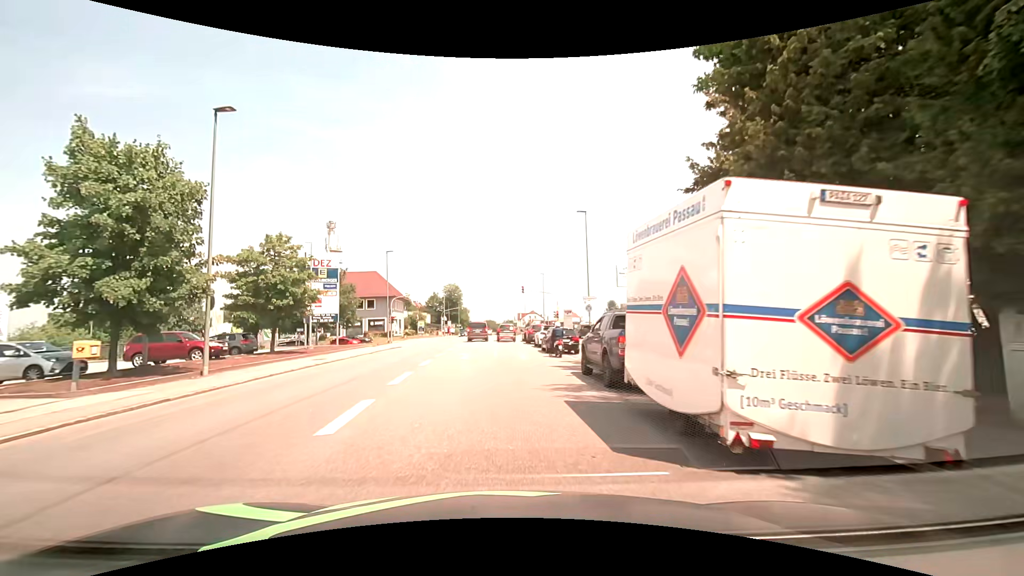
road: tertiary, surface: asphalt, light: Day
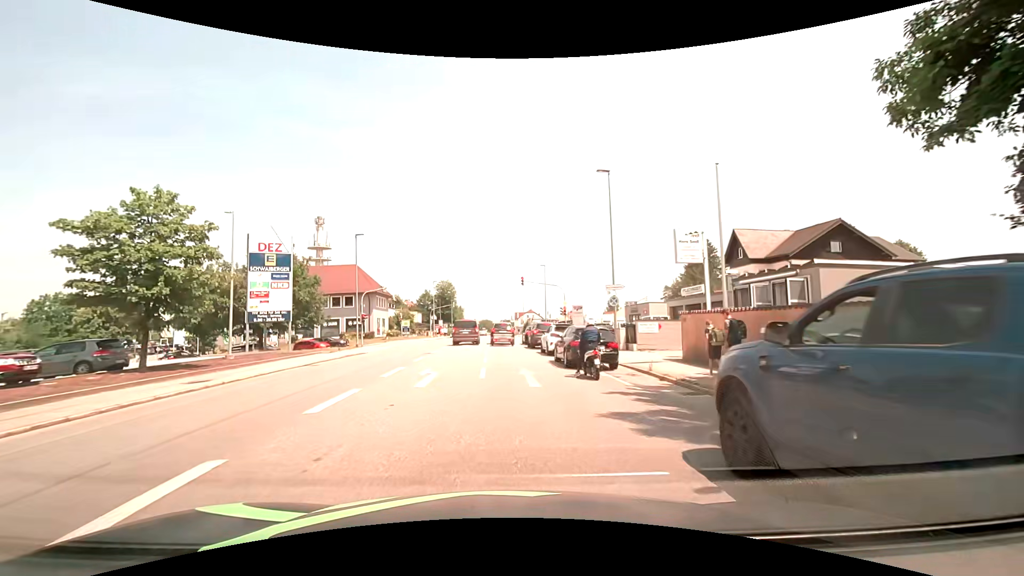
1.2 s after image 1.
(0.0, +10.0) m; 0°
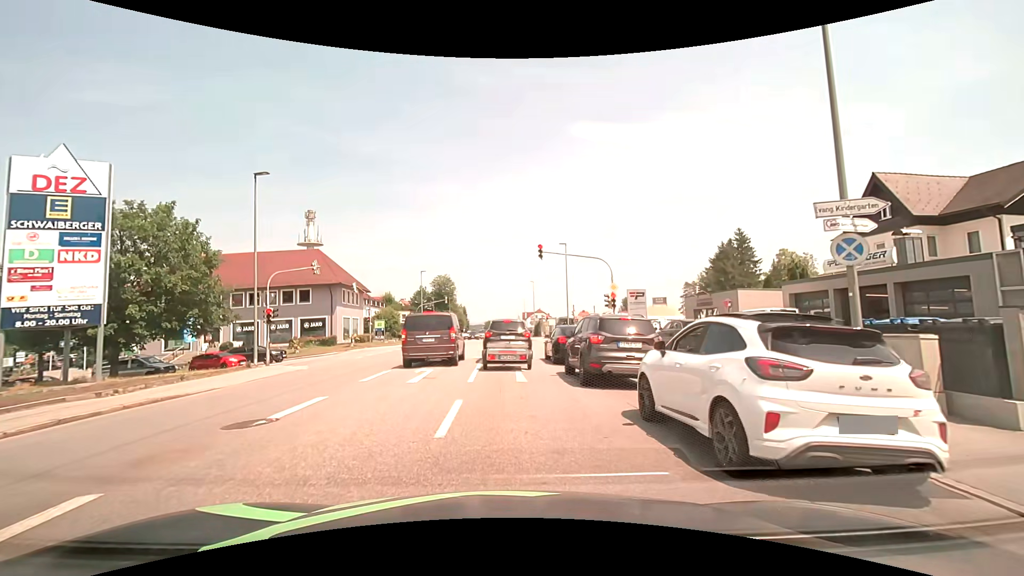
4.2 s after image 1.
(0.0, +18.6) m; 0°
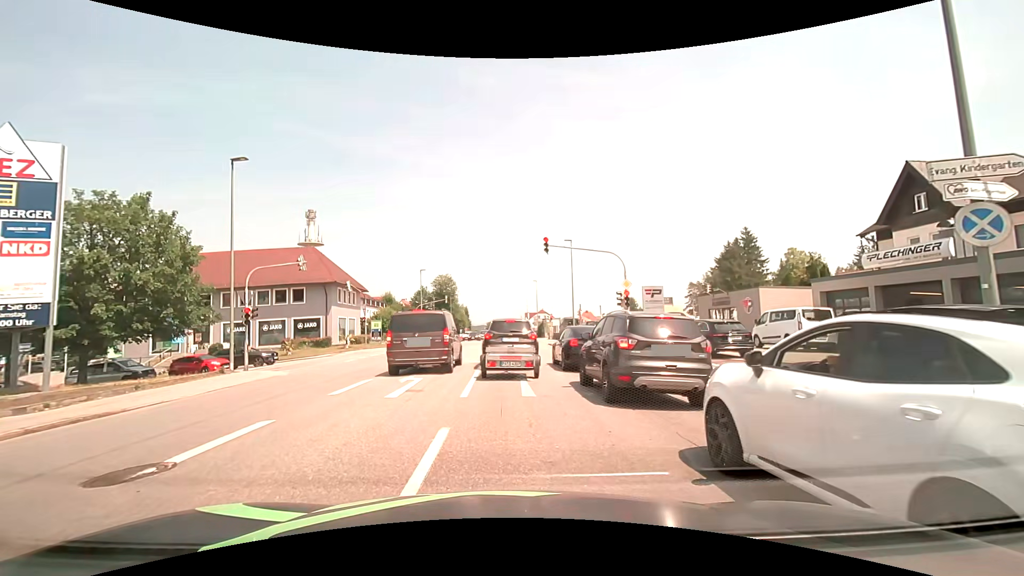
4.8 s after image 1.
(0.0, +2.4) m; 0°
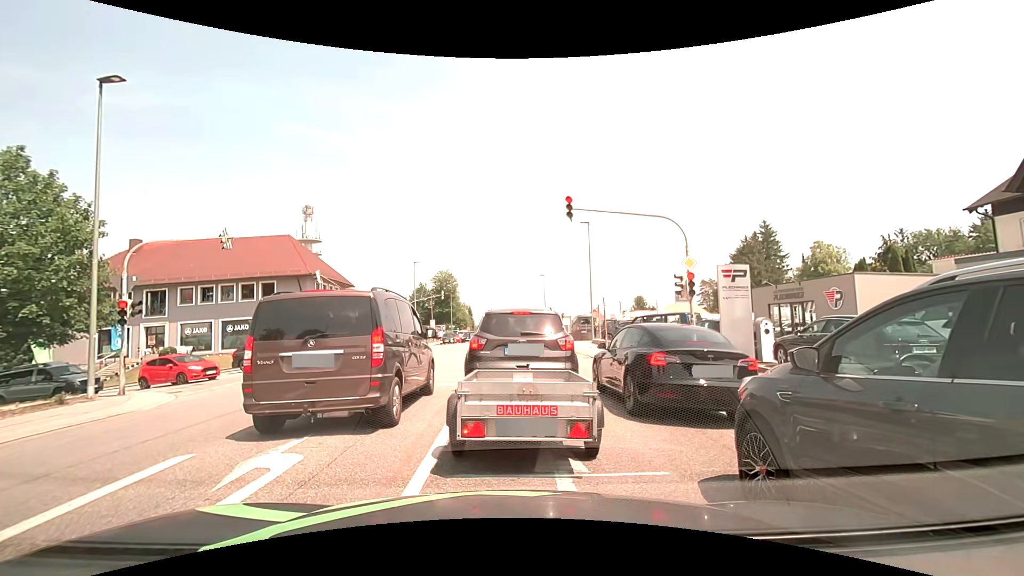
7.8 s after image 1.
(-0.1, +7.8) m; +2°
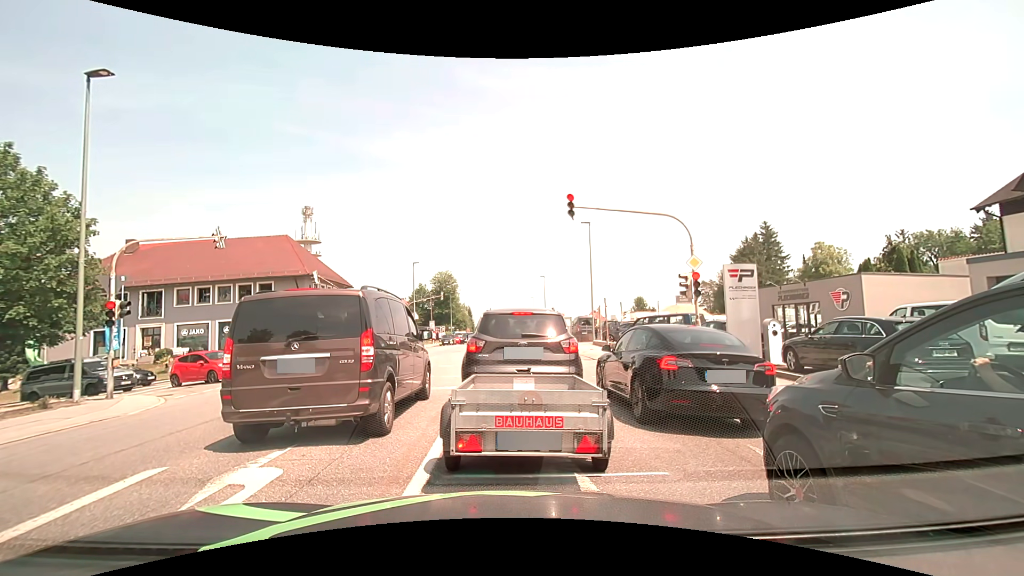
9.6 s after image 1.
(0.0, +0.5) m; 0°
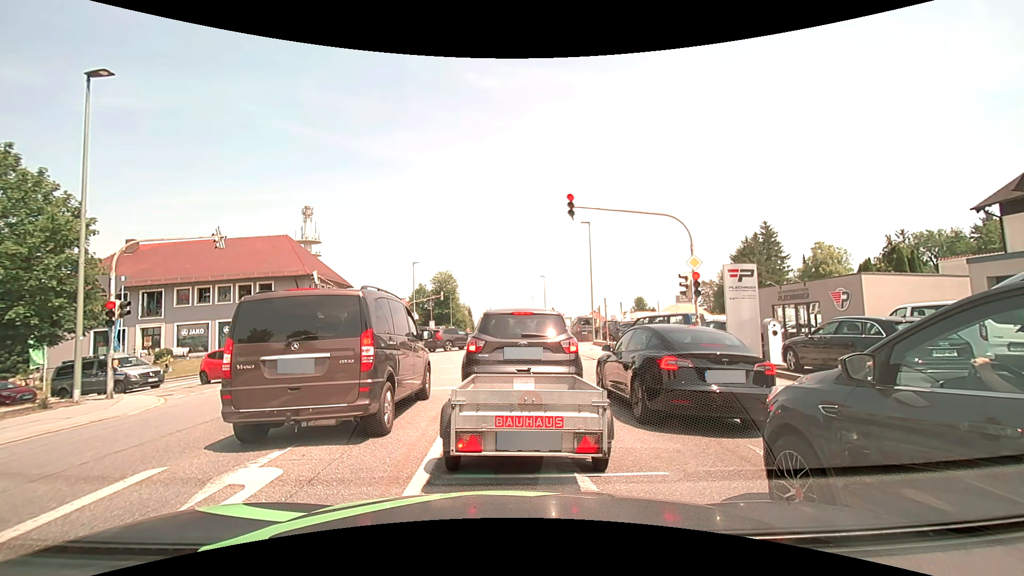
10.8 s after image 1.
(0.0, 0.0) m; 0°
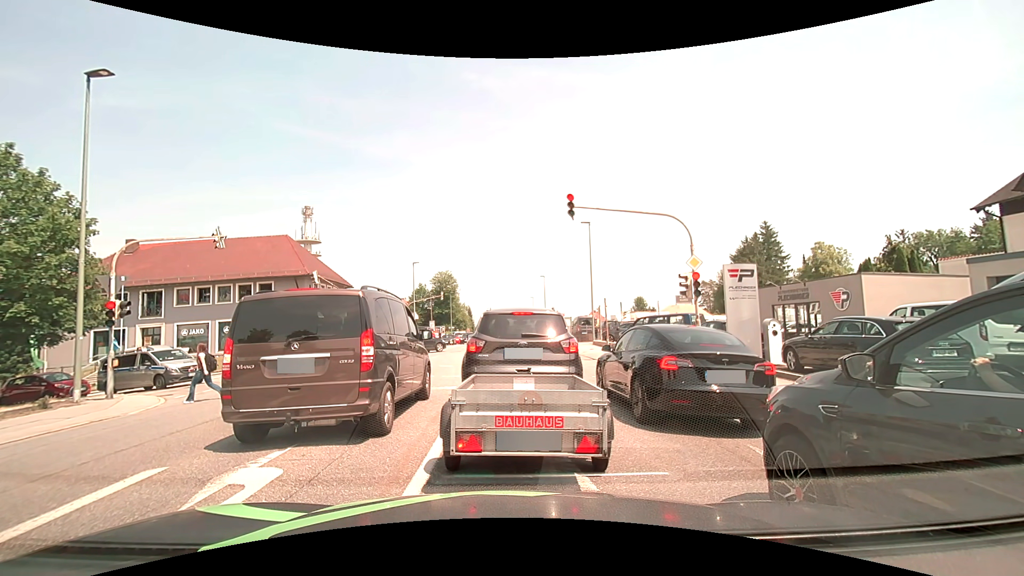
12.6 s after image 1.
(0.0, 0.0) m; 0°
(0, +10) (-1, +20) (-1, +30) (-1, +40) (-2, +50) (-2, +60) (-3, +70) (-3, +80) (-4, +90) (-4, +100) m
